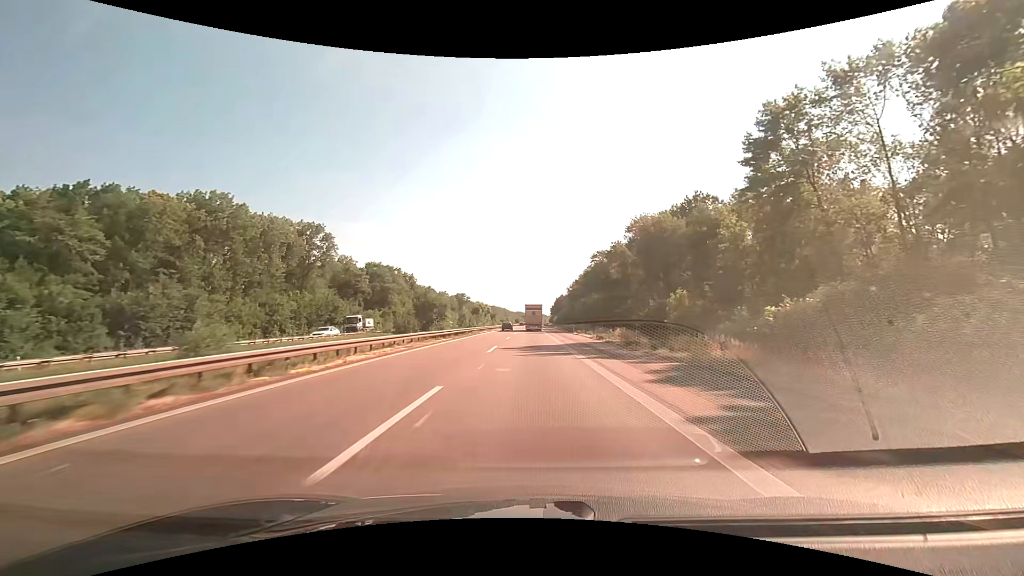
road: motorway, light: Day
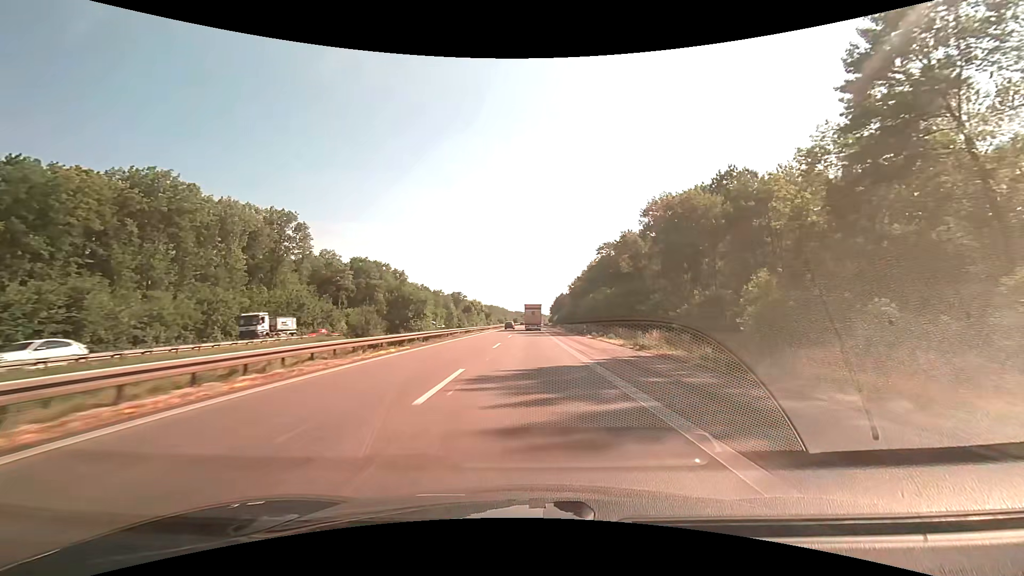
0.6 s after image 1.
(0.0, +14.2) m; 0°
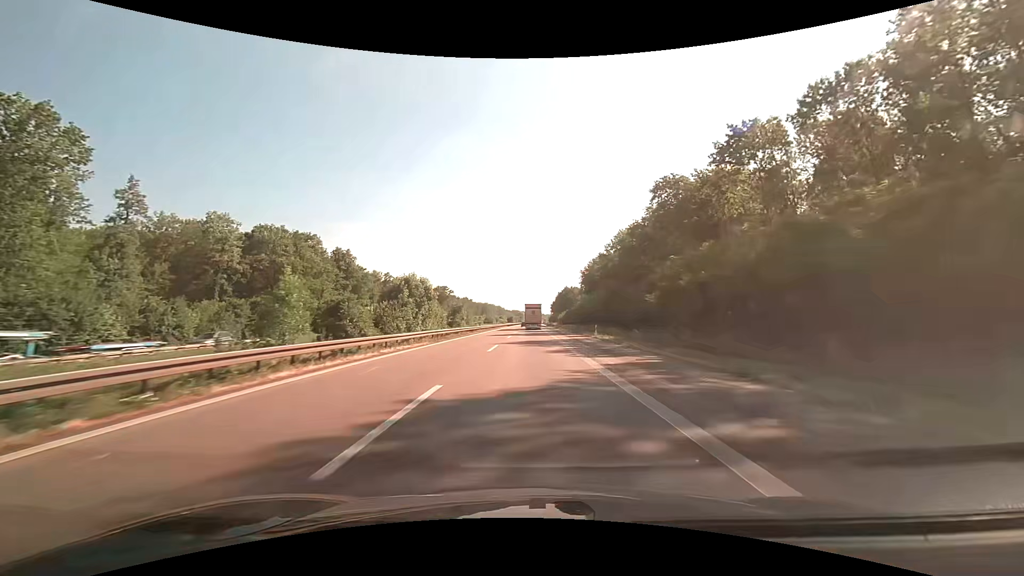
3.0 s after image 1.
(+0.2, +57.6) m; 0°
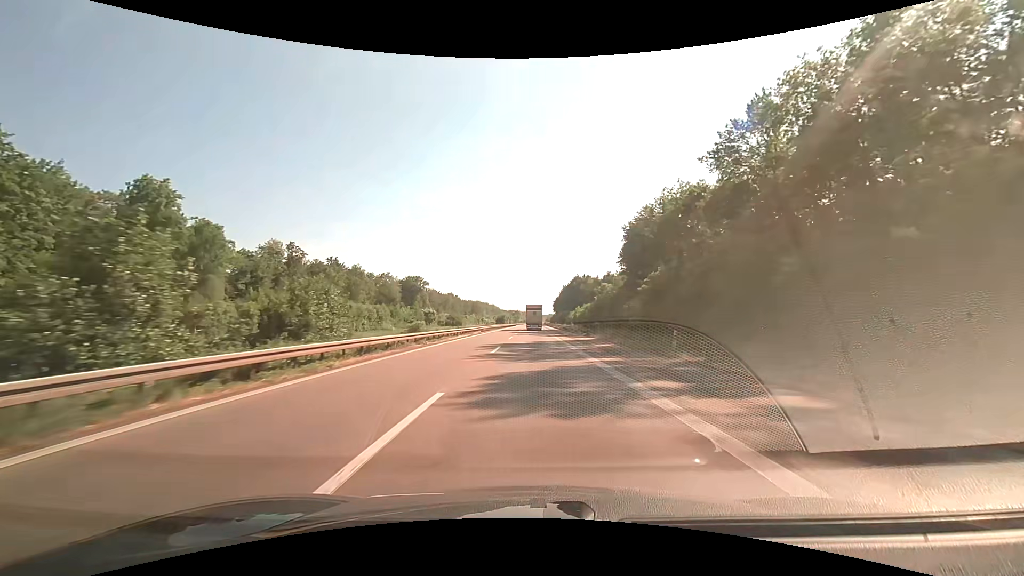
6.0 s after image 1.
(+0.1, +72.5) m; 0°
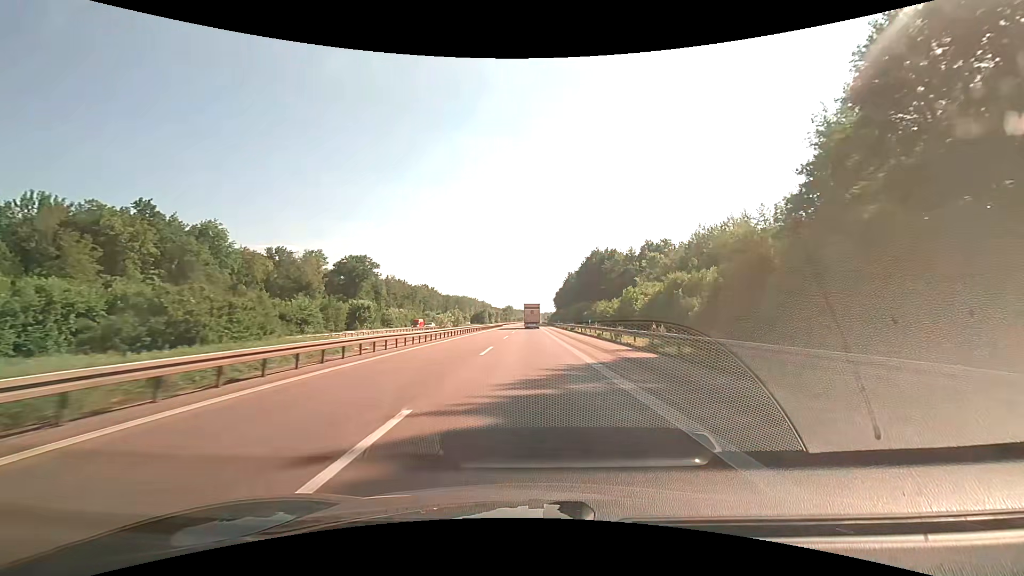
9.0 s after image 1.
(+0.5, +73.4) m; +1°
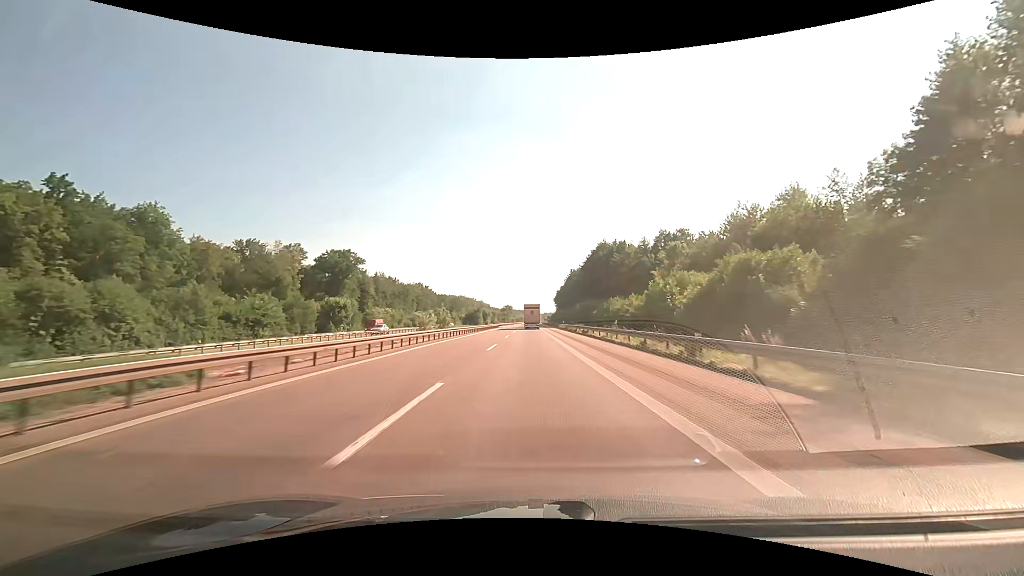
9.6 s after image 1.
(0.0, +14.6) m; 0°
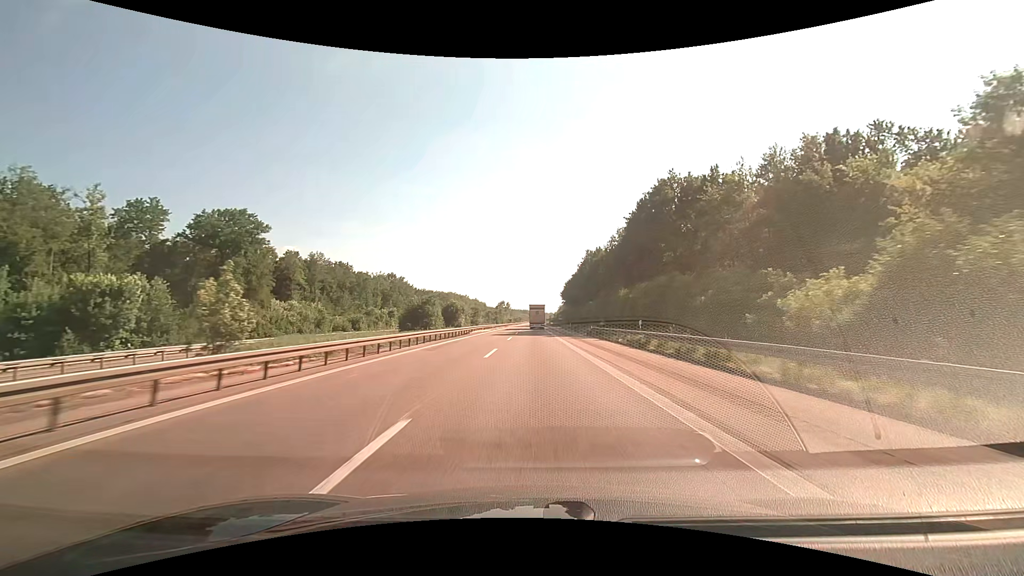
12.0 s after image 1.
(-0.1, +57.8) m; 0°
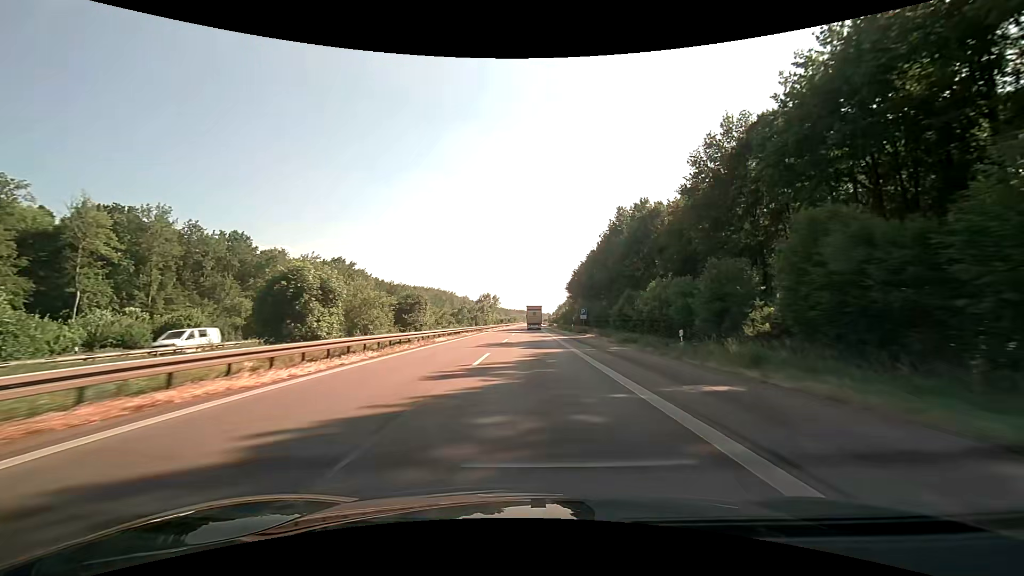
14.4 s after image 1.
(+0.2, +56.8) m; 0°
(0, +10) (0, +20) (0, +30) (0, +40) (0, +50) (0, +60) (0, +70) (0, +80) (0, +90) (+1, +100) m
